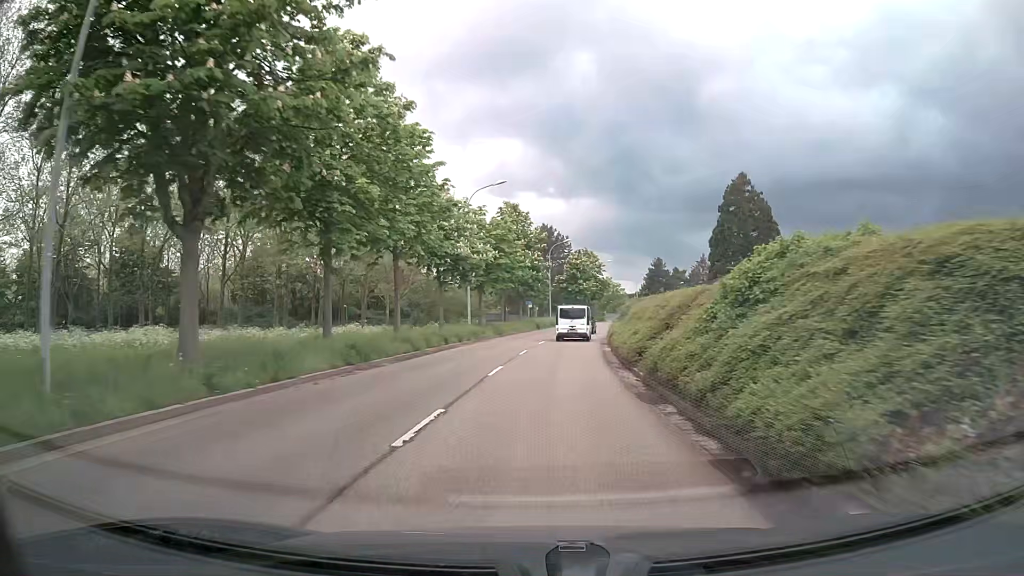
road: tertiary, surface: asphalt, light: Day
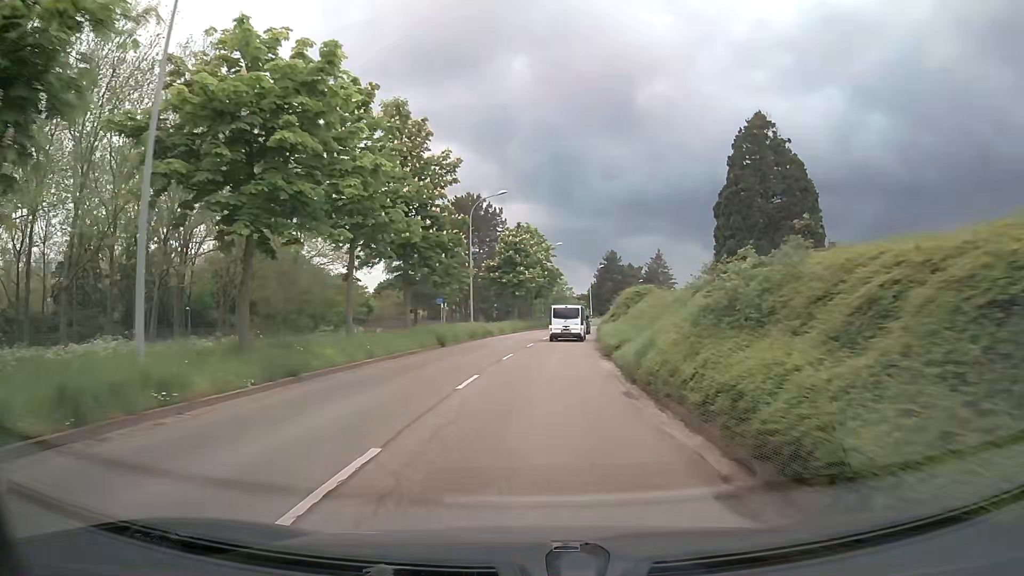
(+1.6, +30.0) m; +6°
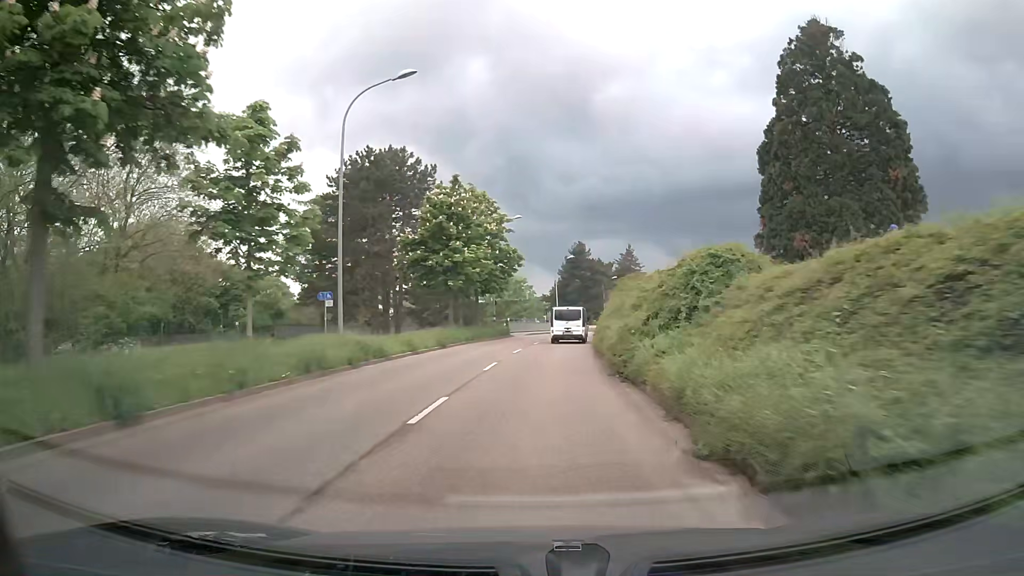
(+0.8, +22.1) m; +4°
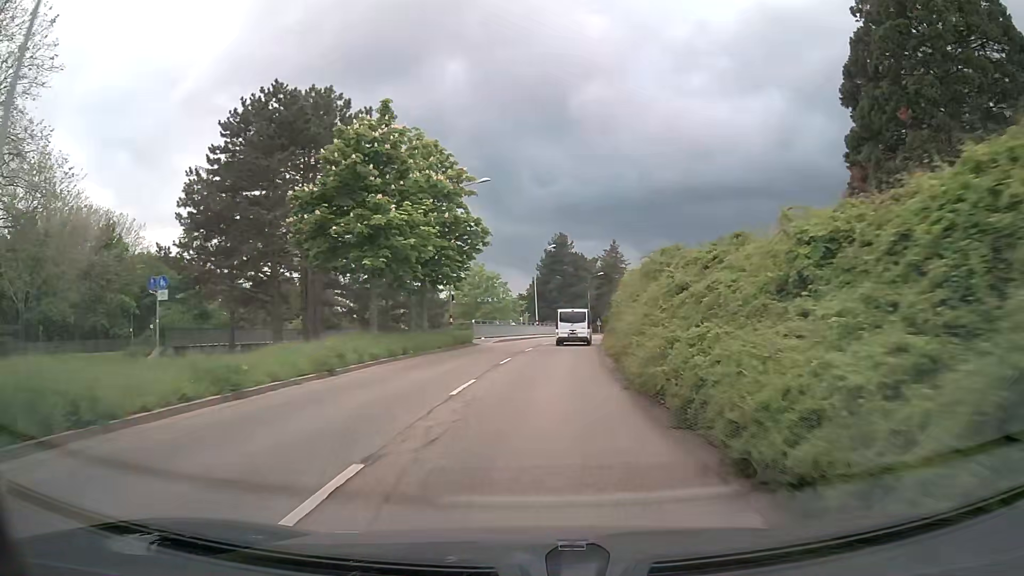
(+0.2, +14.5) m; +2°
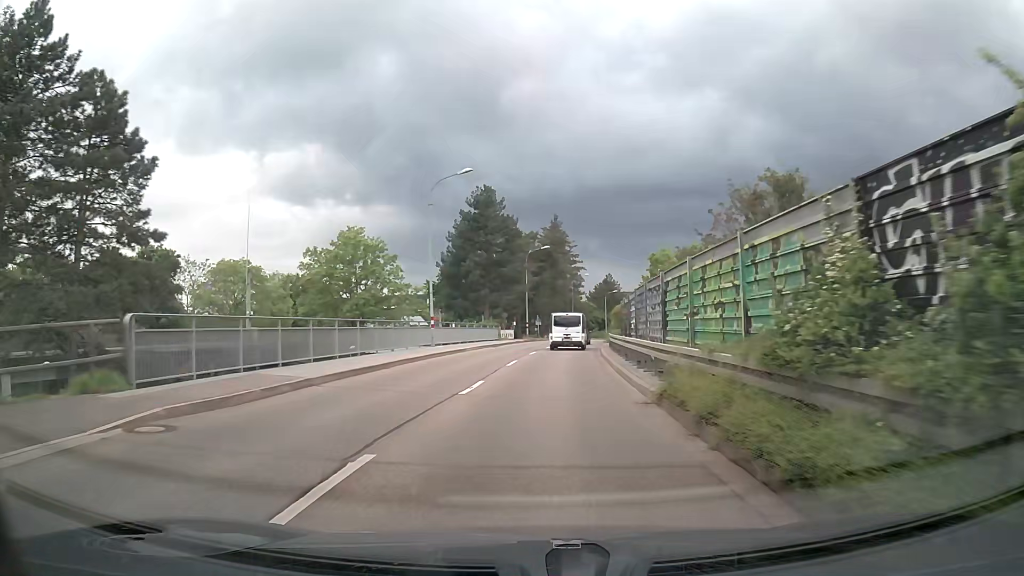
(+1.9, +35.1) m; +7°
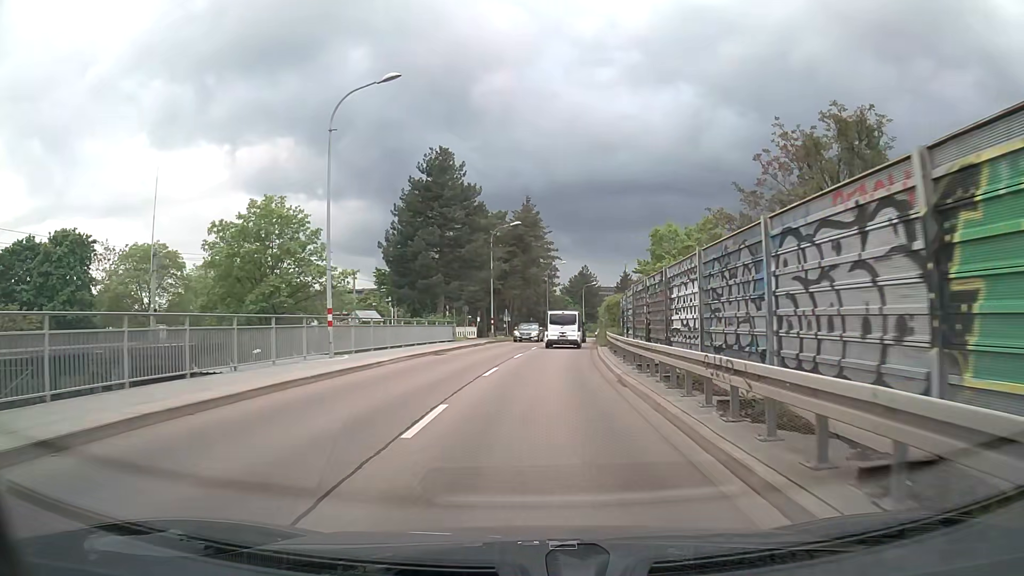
(+0.1, +13.8) m; +2°
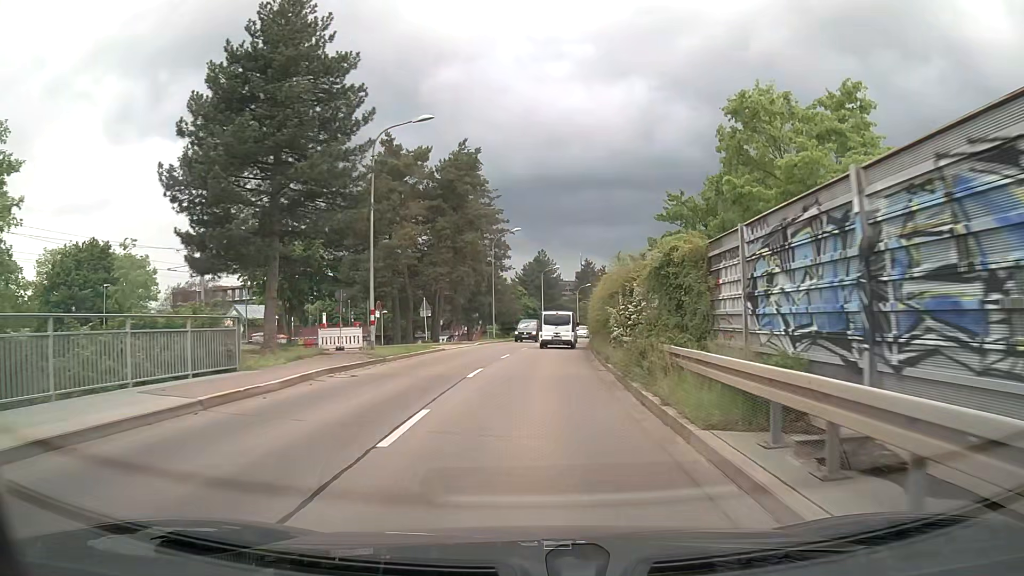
(+1.1, +27.3) m; +4°
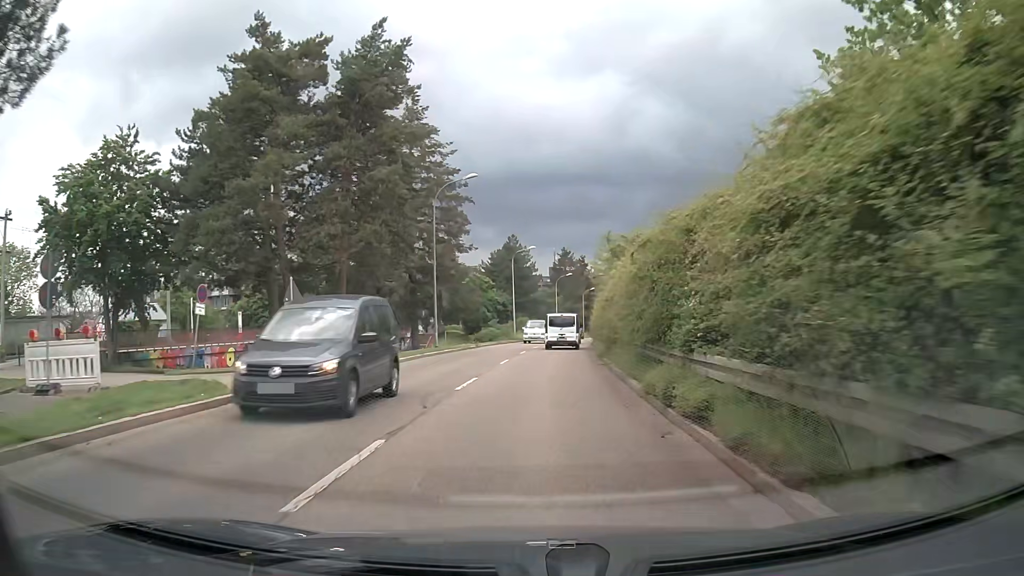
(+0.6, +20.5) m; +2°
(0, +10) (+1, +20) (+1, +30) (+2, +40) (+3, +50) (+4, +60) (+6, +70) (+7, +80) (+9, +89) (+11, +99) m
